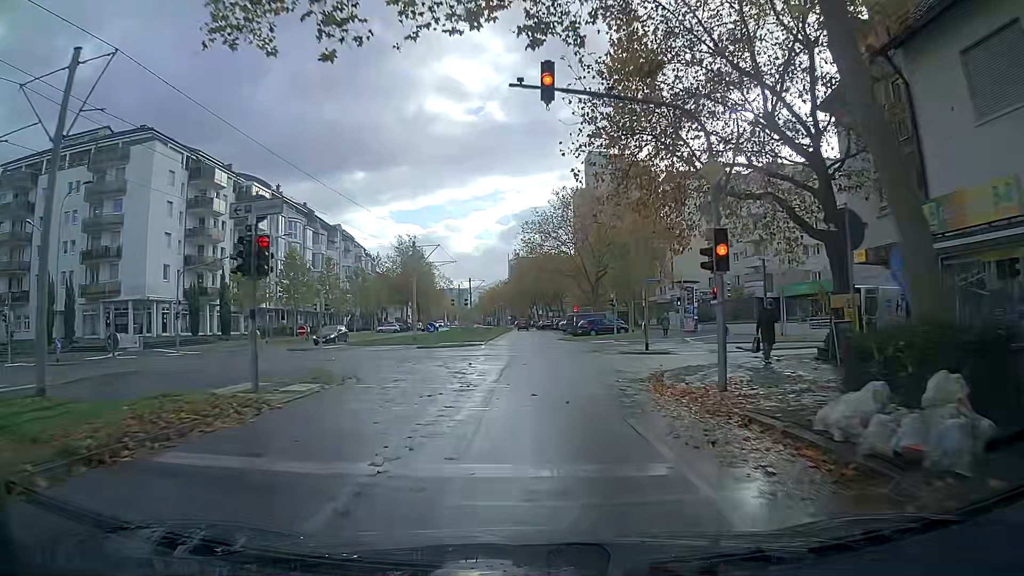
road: tertiary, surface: asphalt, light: Day
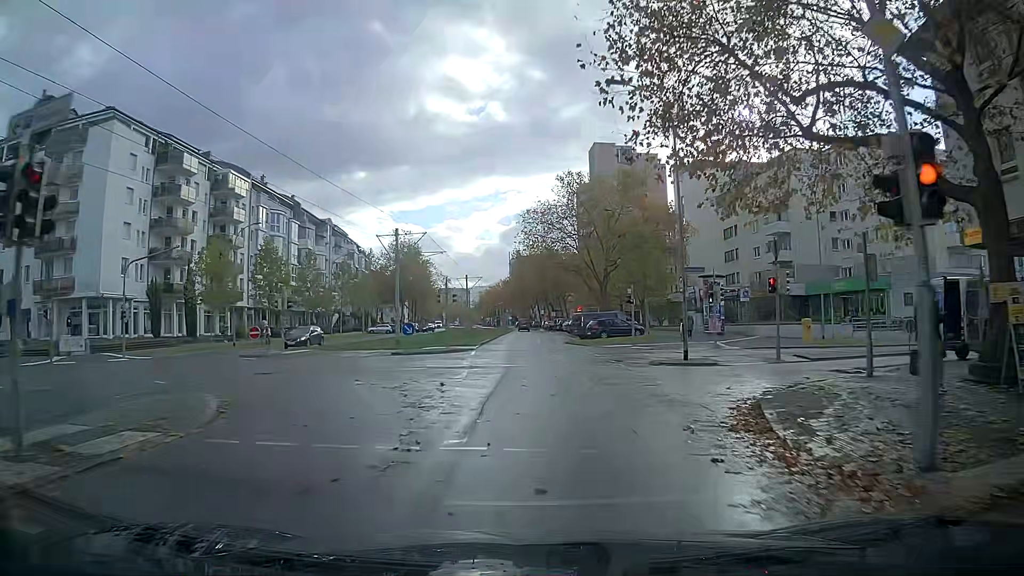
(0.0, +7.0) m; 0°
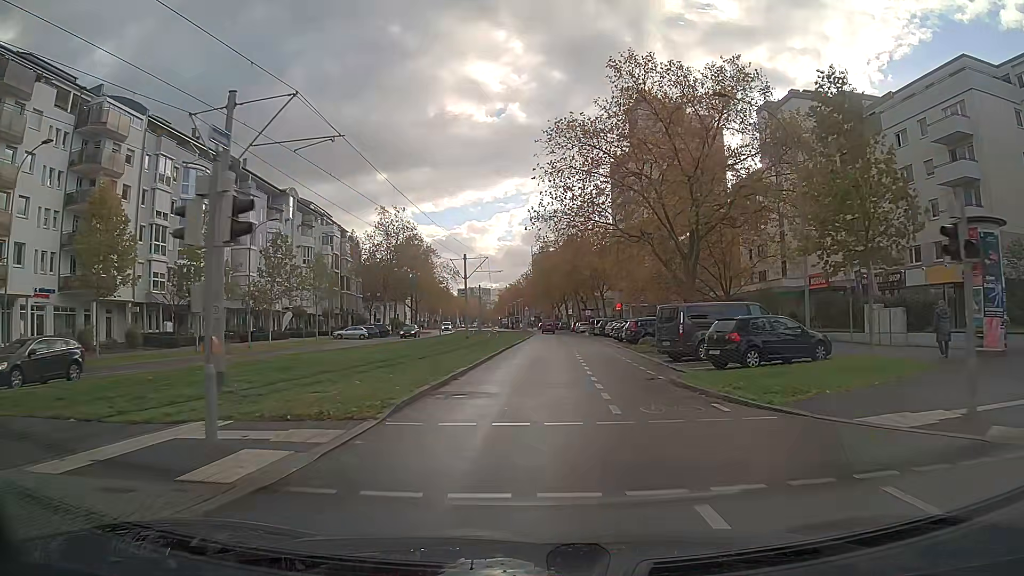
(-0.4, +27.5) m; -2°
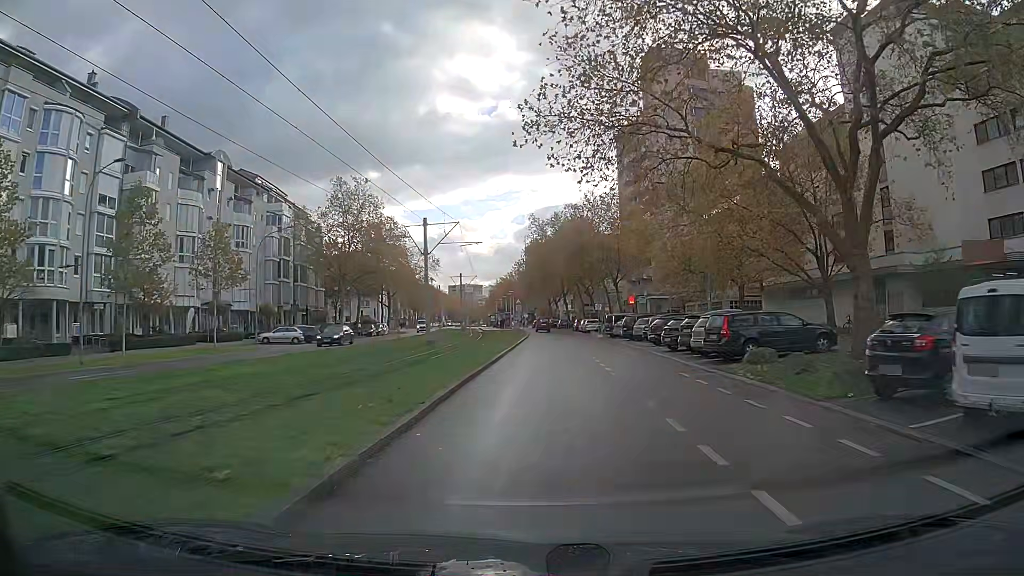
(+0.1, +19.5) m; +1°
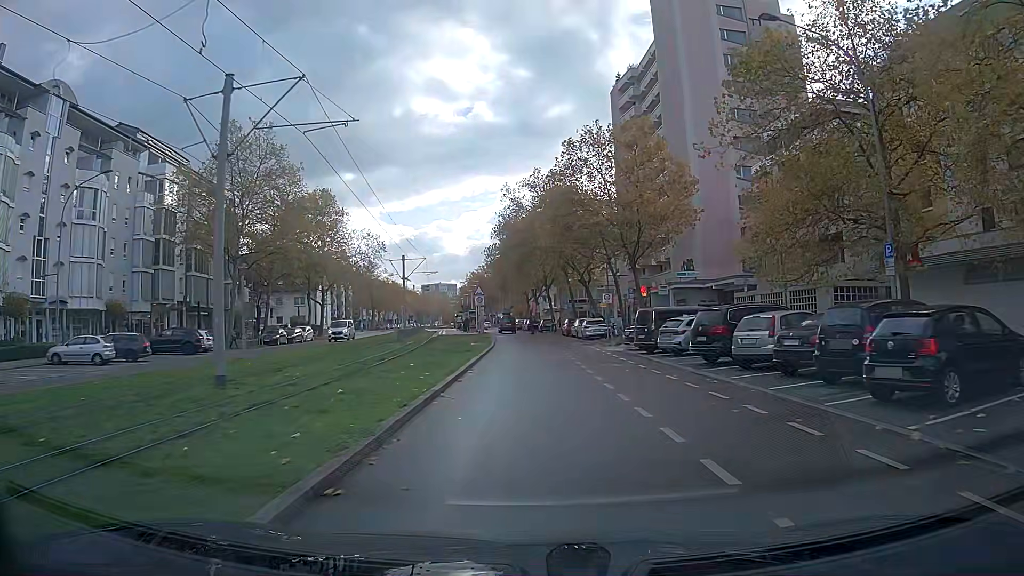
(+0.5, +24.4) m; +2°
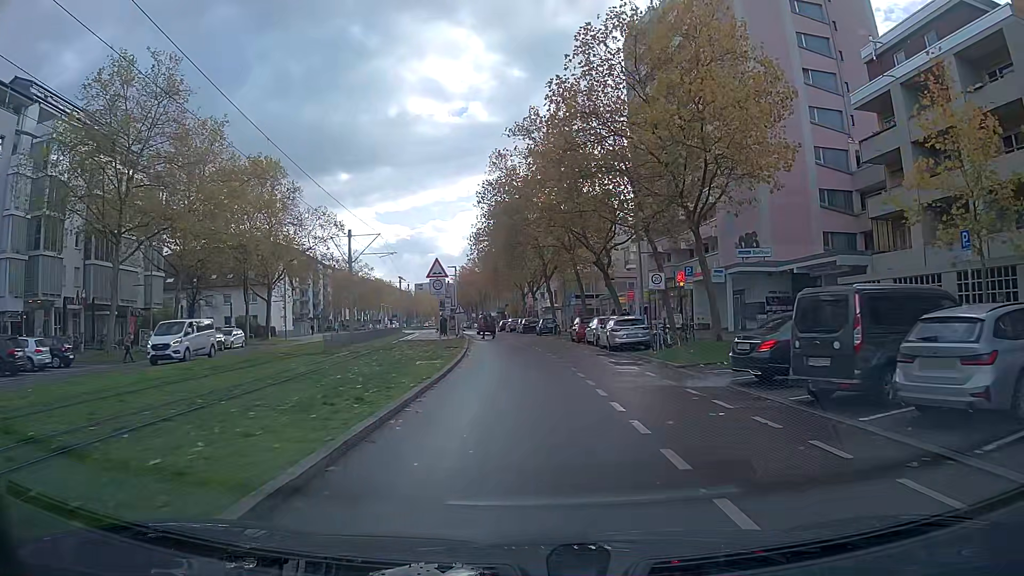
(0.0, +17.1) m; 0°
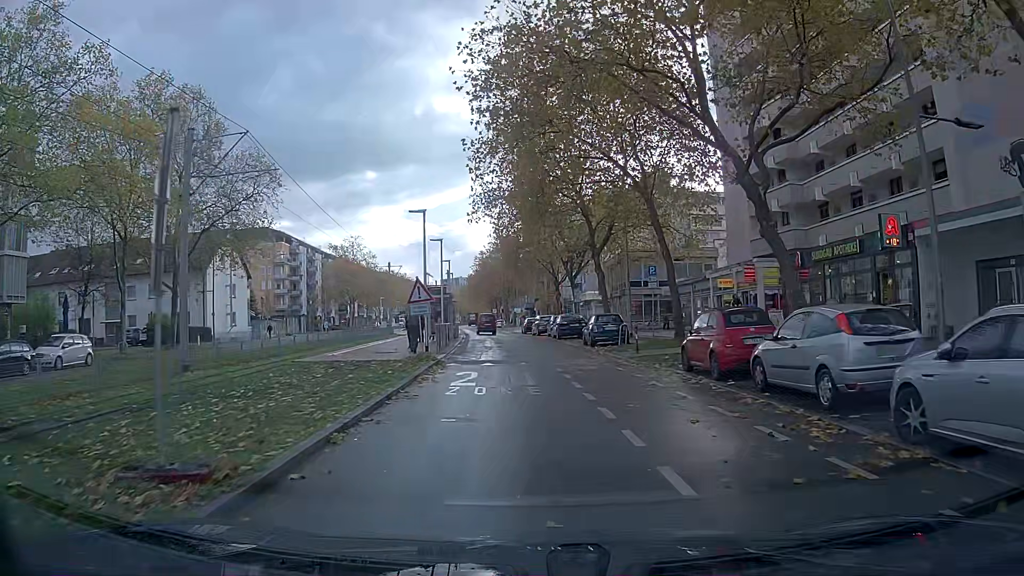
(-0.6, +24.3) m; -3°
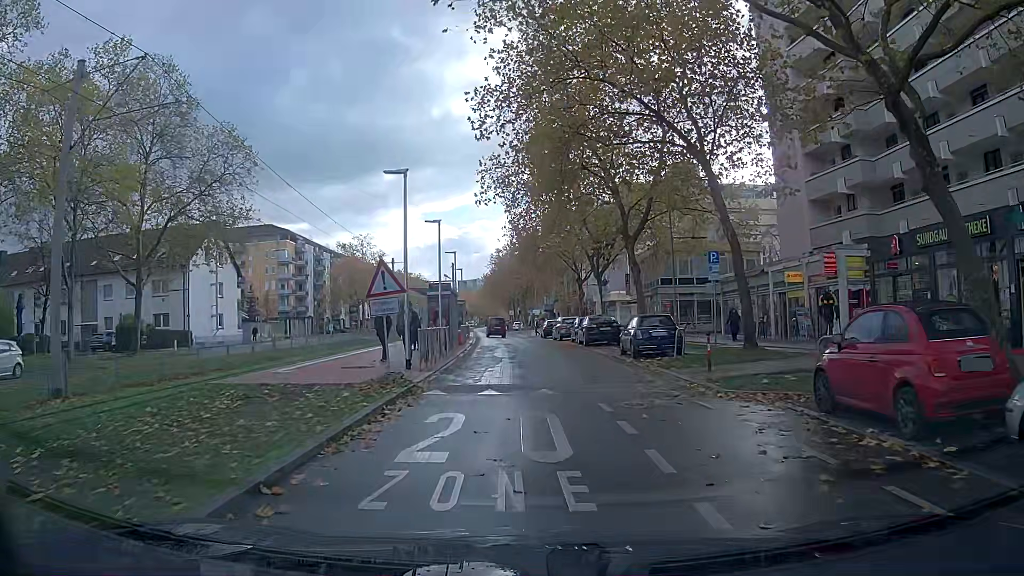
(-0.1, +6.9) m; -2°
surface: paving_stones
(0, +10) (0, +20) (0, +30) (-1, +40) (-1, +50) (-2, +60) (-3, +70) (-4, +80) (-5, +90) (-5, +100) m
